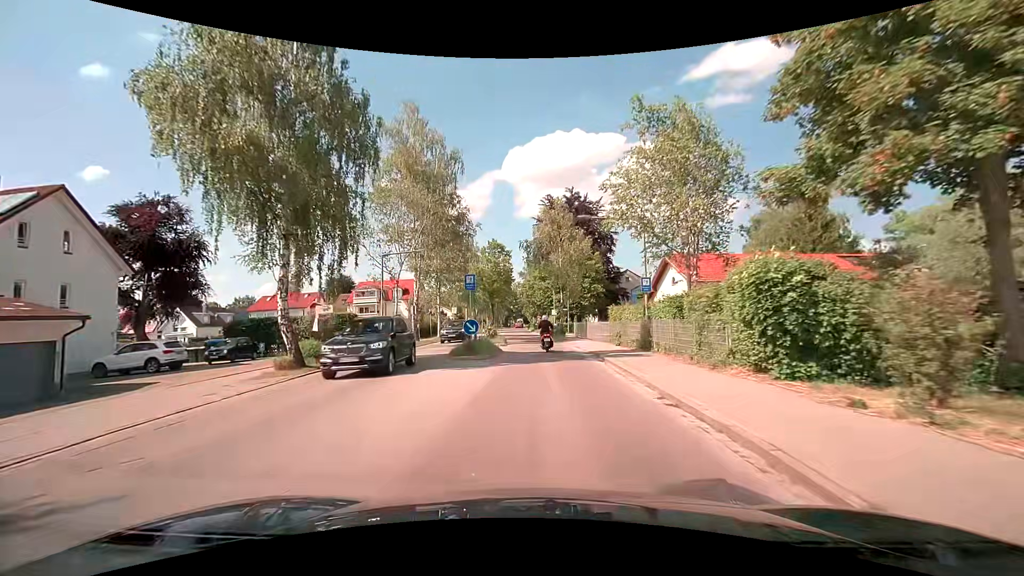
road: secondary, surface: asphalt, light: Day
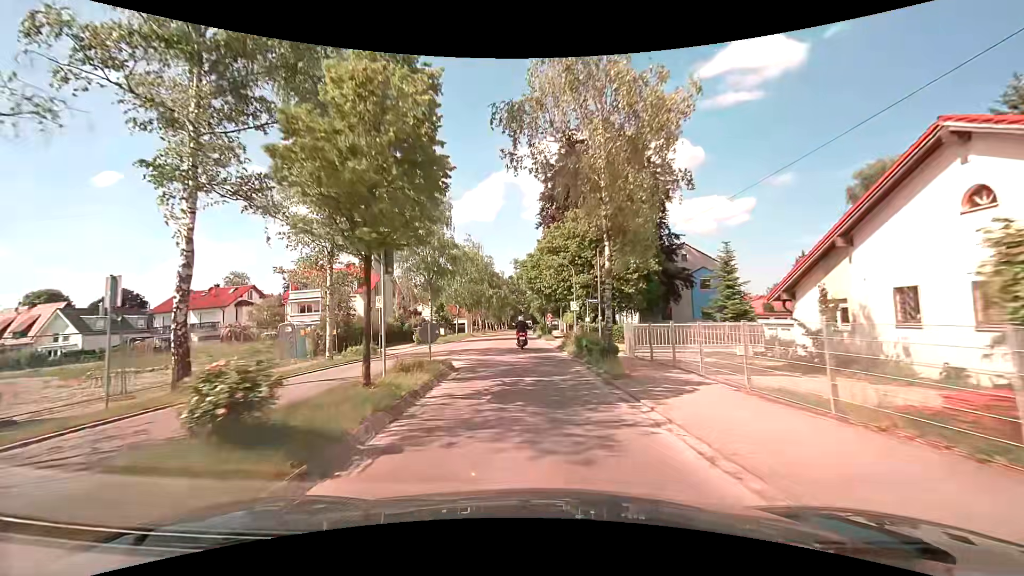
(+0.4, +25.1) m; -1°
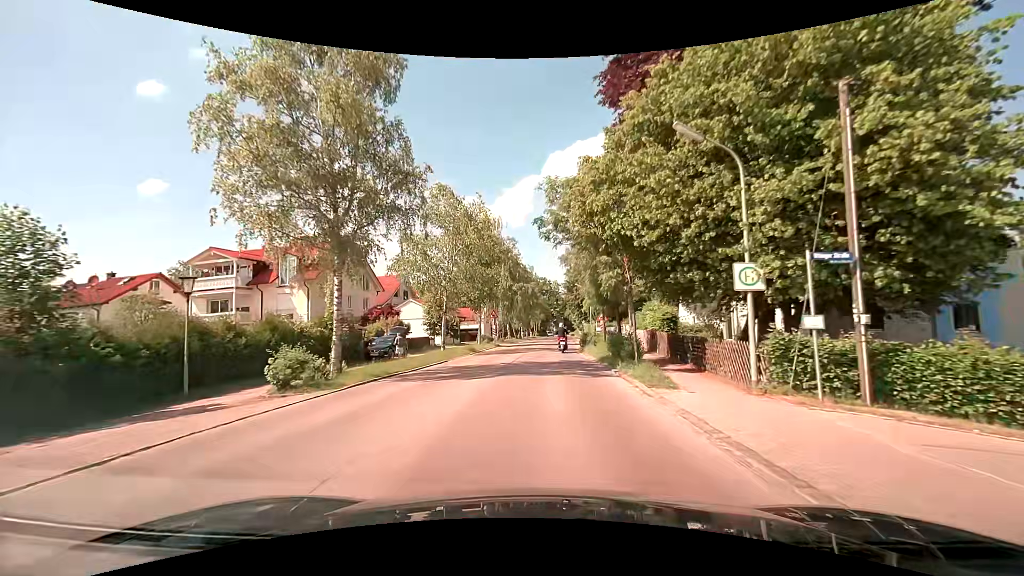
(-1.2, +24.4) m; -4°
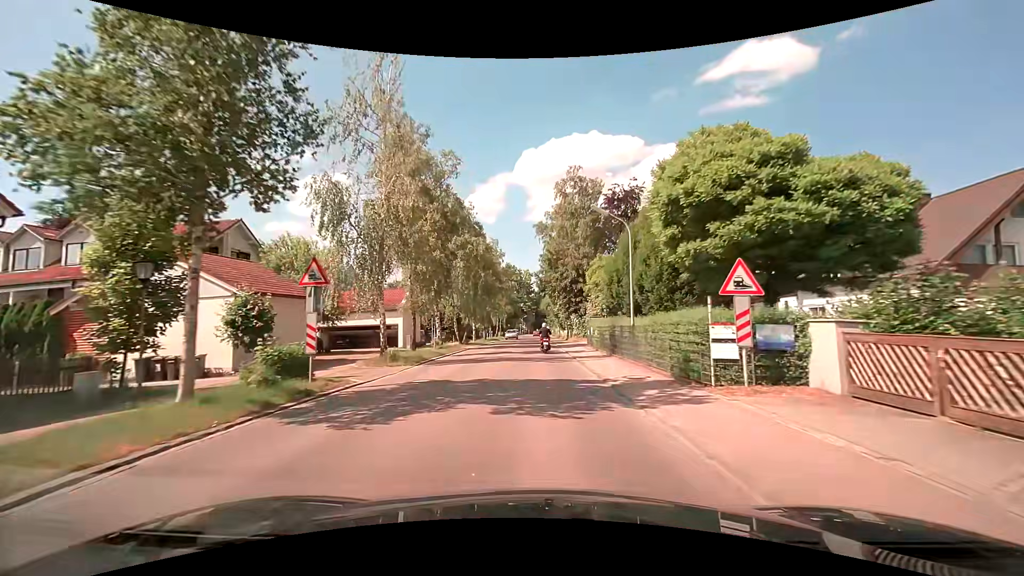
(+0.5, +33.6) m; +3°
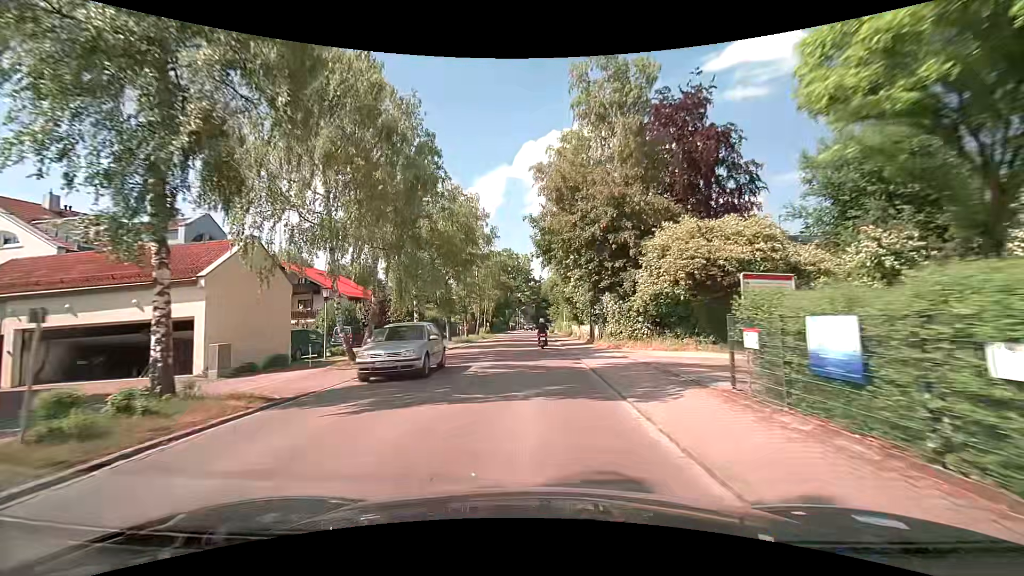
(0.0, +26.3) m; 0°
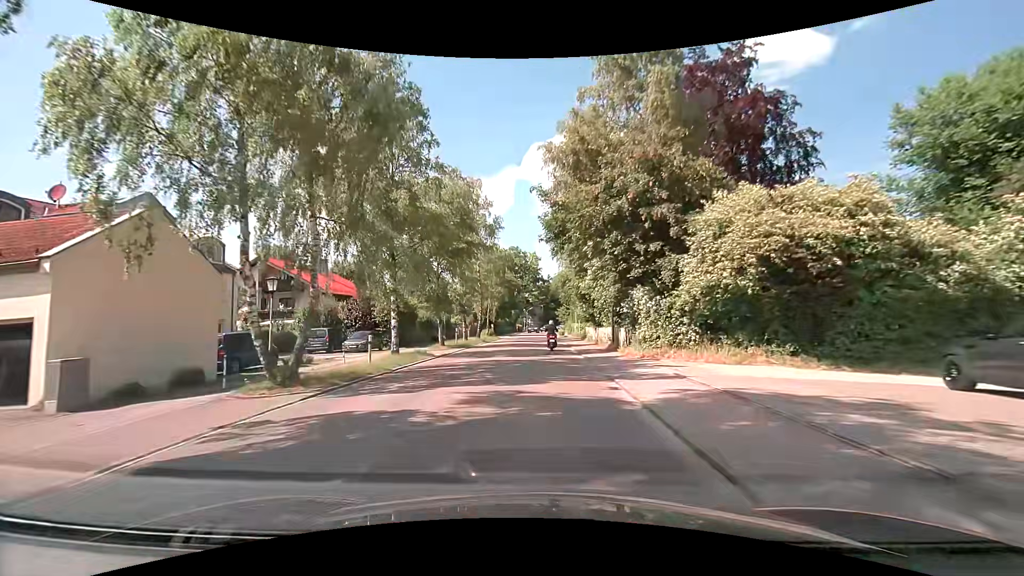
(-0.1, +6.3) m; -1°
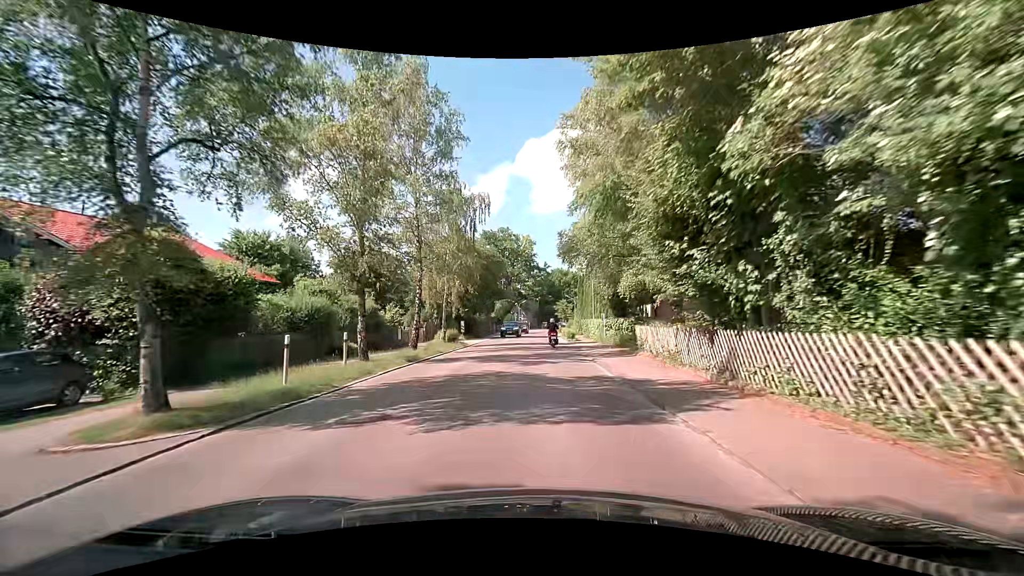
(+0.2, +24.5) m; +1°
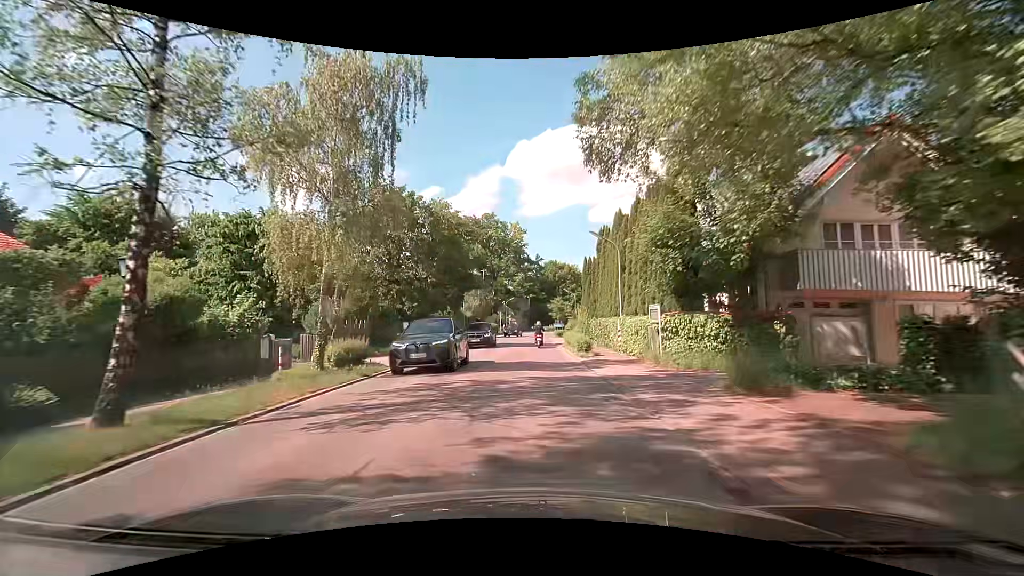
(+0.3, +17.1) m; 0°
(0, +10) (0, +20) (0, +30) (0, +40) (0, +50) (+1, +60) (+2, +70) (+5, +79) (+10, +88) (+16, +96) m
